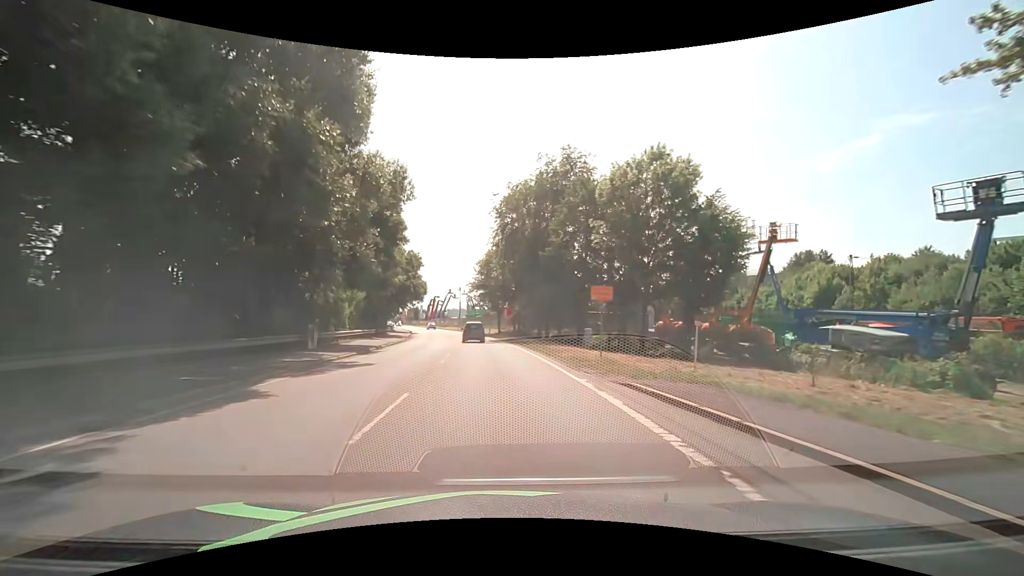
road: primary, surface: asphalt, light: Day
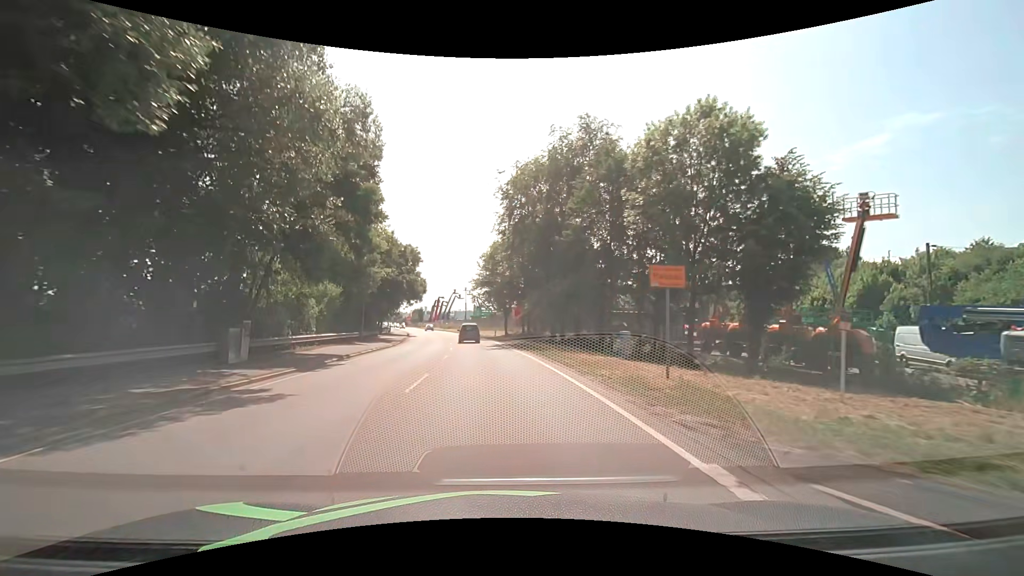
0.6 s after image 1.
(0.0, +7.4) m; -1°
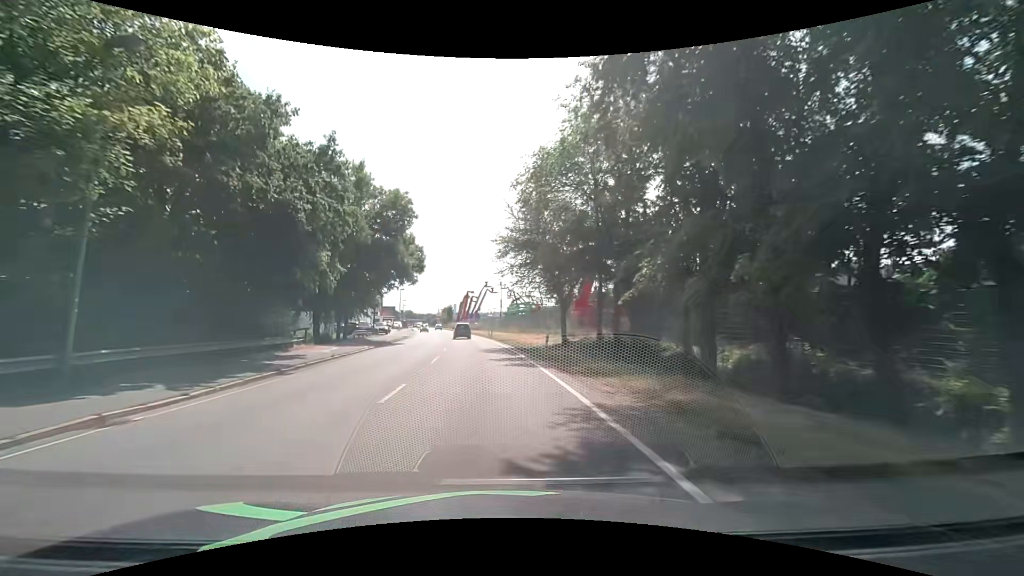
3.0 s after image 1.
(-1.2, +29.6) m; -4°
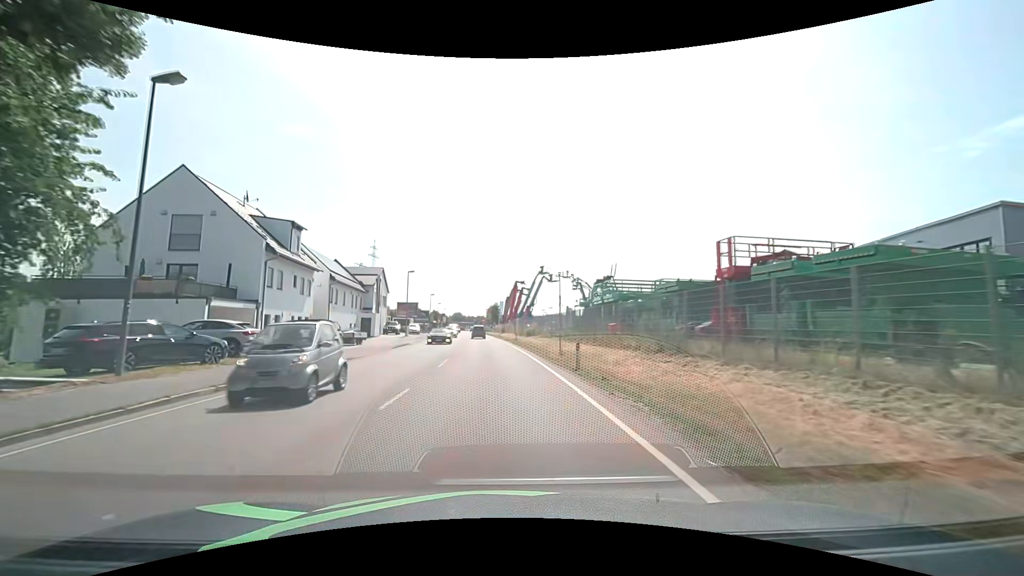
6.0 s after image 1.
(-2.2, +37.0) m; -6°
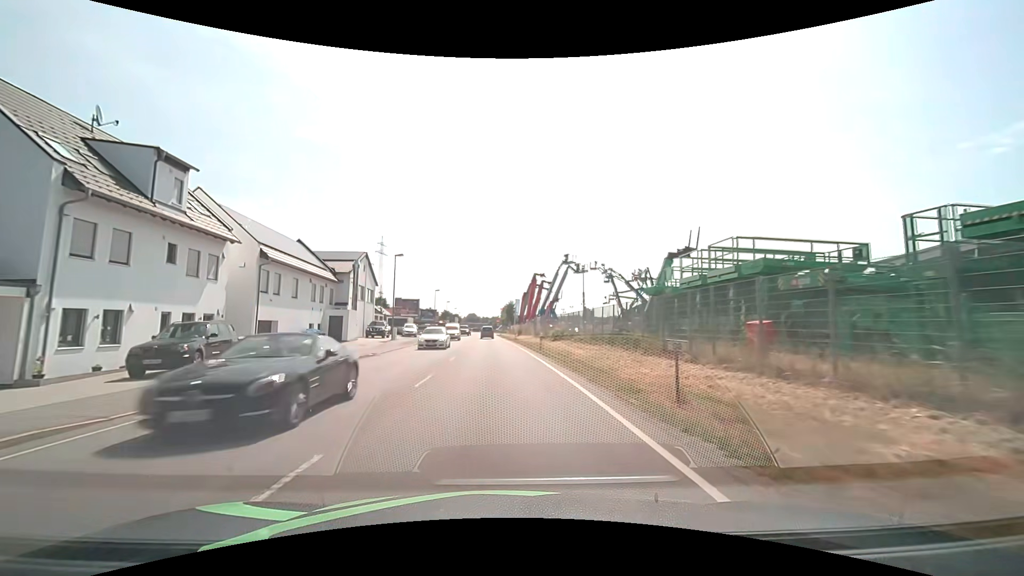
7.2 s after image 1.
(-0.2, +14.9) m; -2°
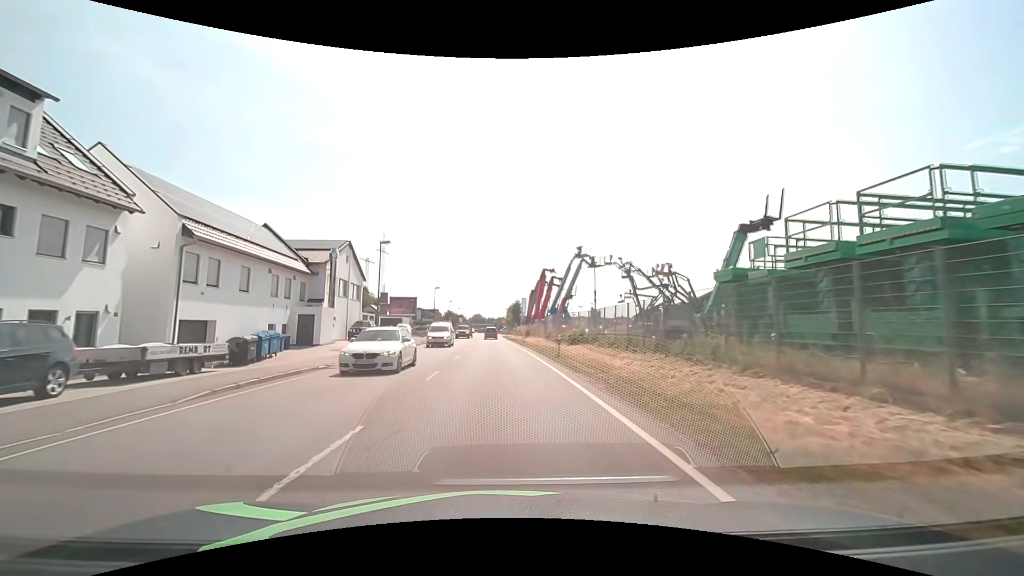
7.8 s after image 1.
(-0.1, +7.5) m; -1°
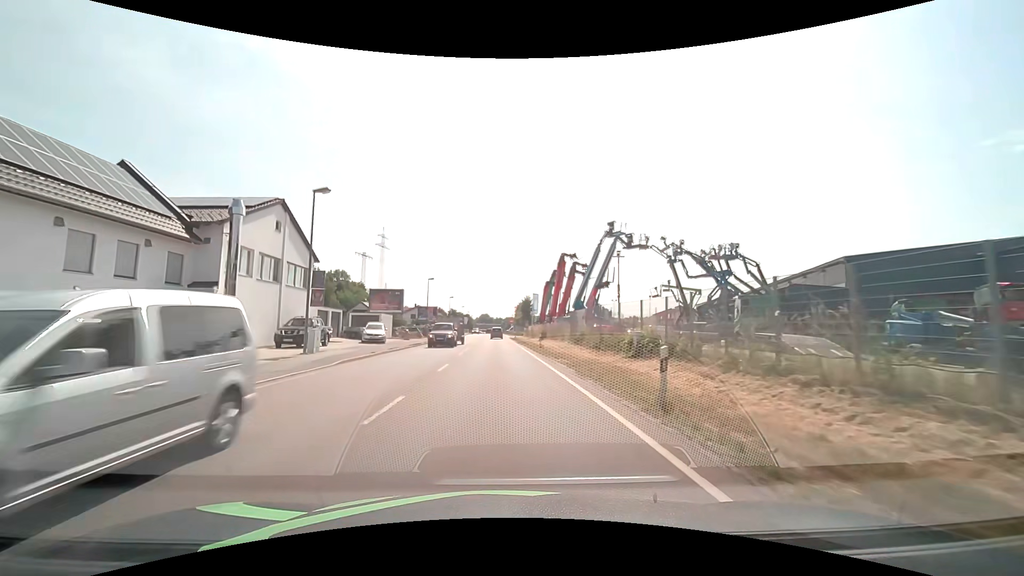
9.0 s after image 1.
(-0.1, +15.0) m; -1°
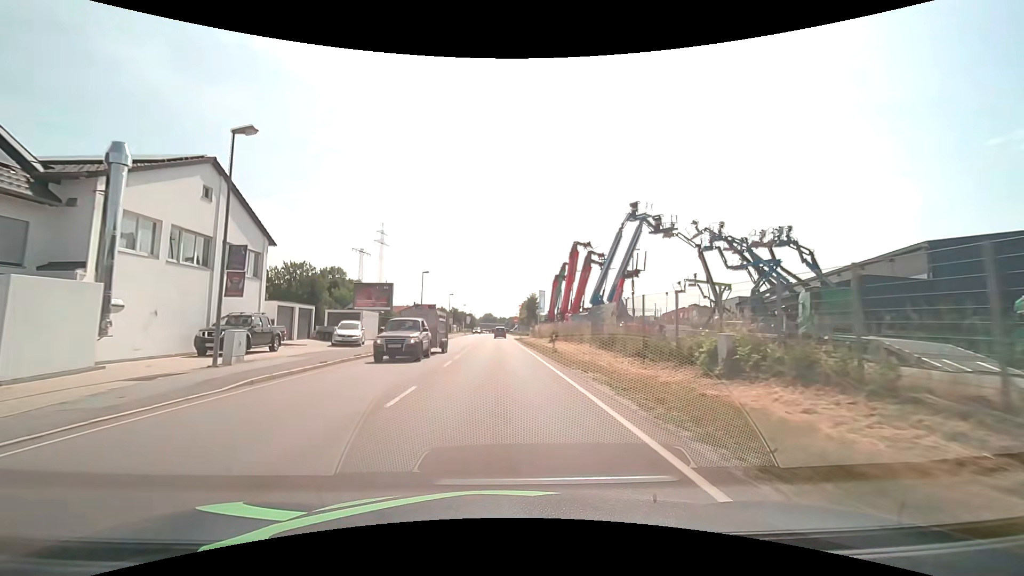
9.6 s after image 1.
(0.0, +7.5) m; -1°
(0, +10) (0, +20) (0, +30) (0, +40) (-1, +50) (-1, +60) (-1, +70) (-1, +80) (-1, +90) (-1, +100) m
